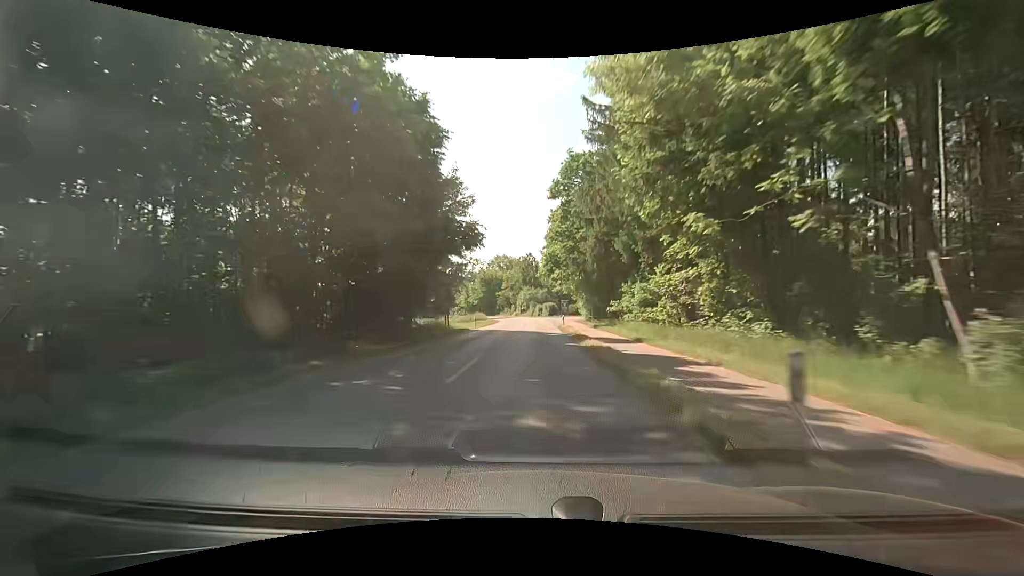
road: tertiary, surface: asphalt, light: Day
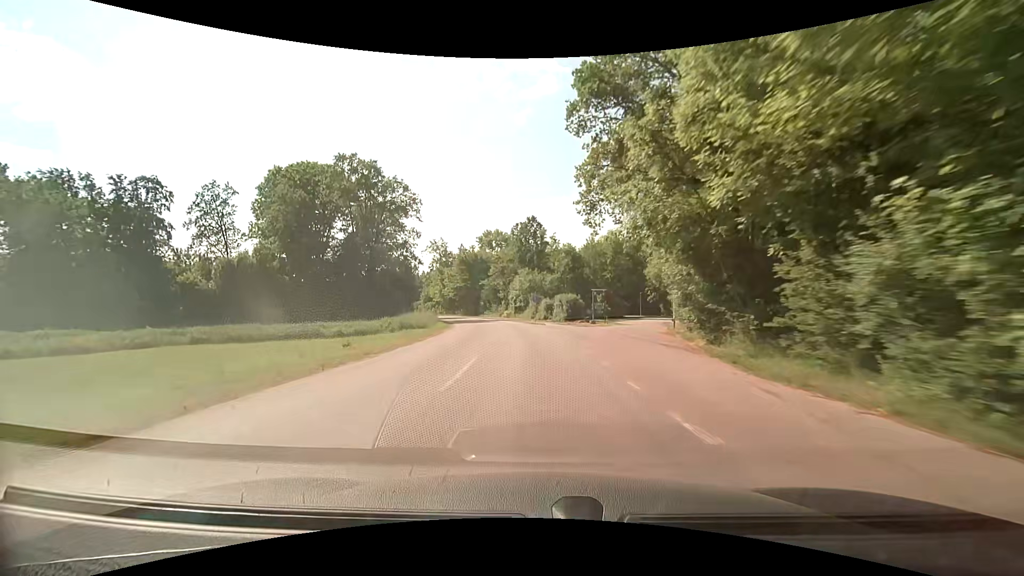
(-0.2, +50.3) m; 0°
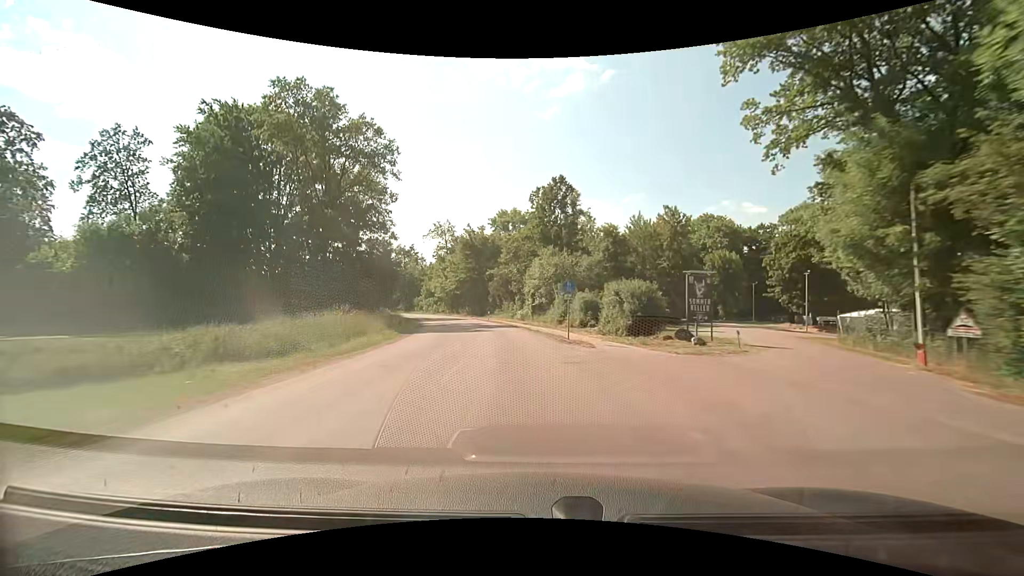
(-0.5, +24.5) m; -3°
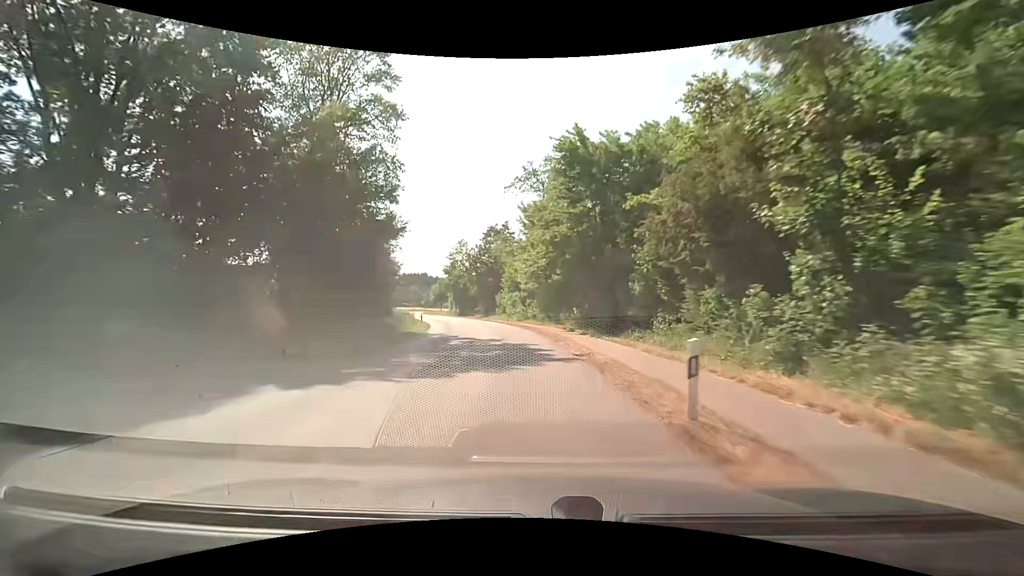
(-5.3, +46.7) m; -14°
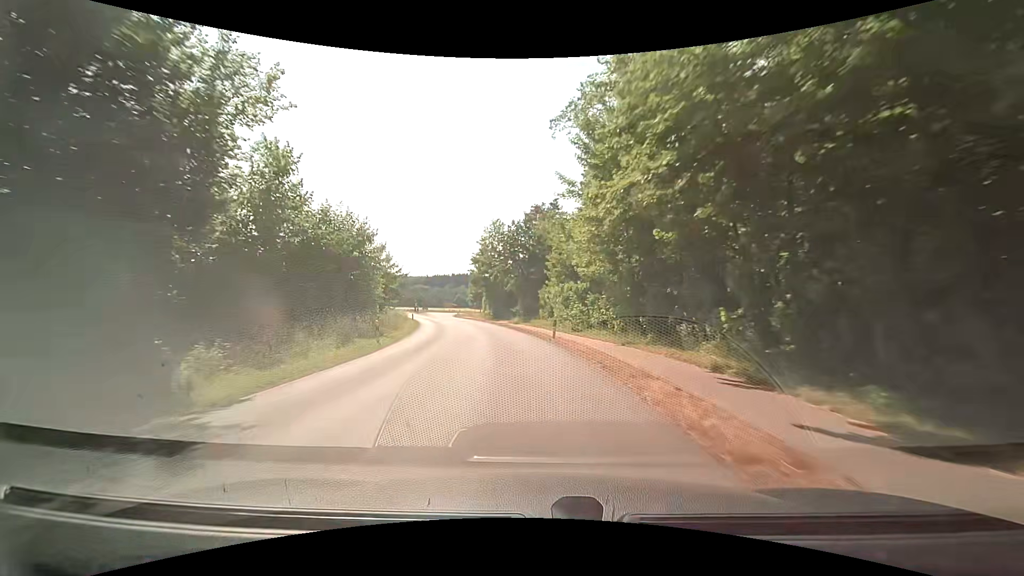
(-1.1, +23.0) m; -5°
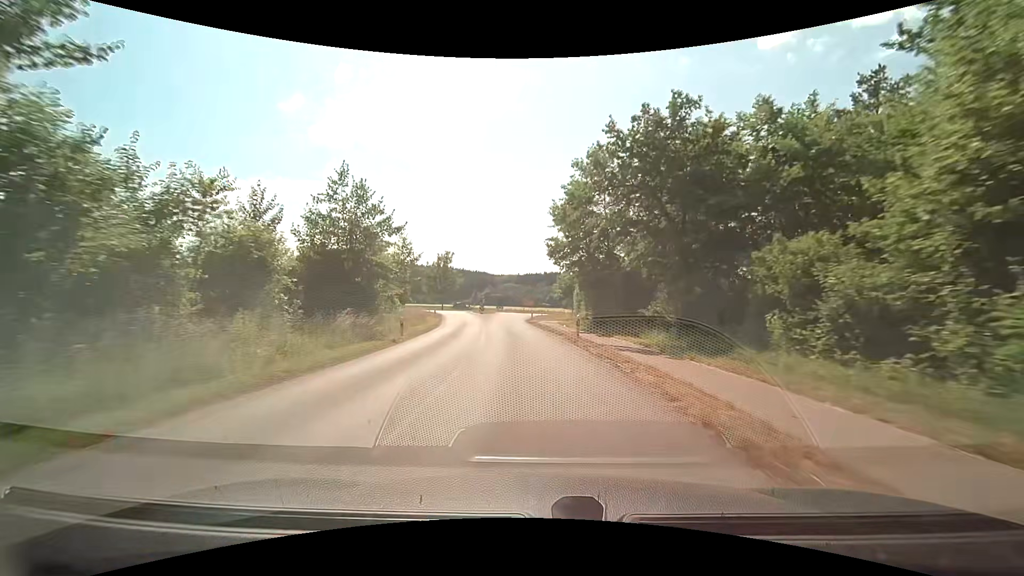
(-3.4, +32.7) m; -11°
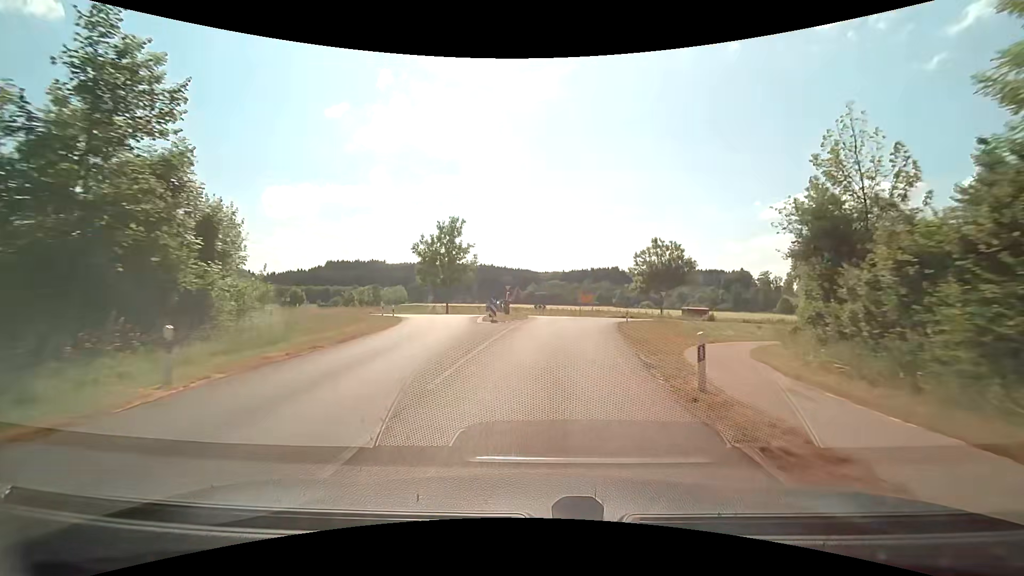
(-2.3, +39.0) m; -5°
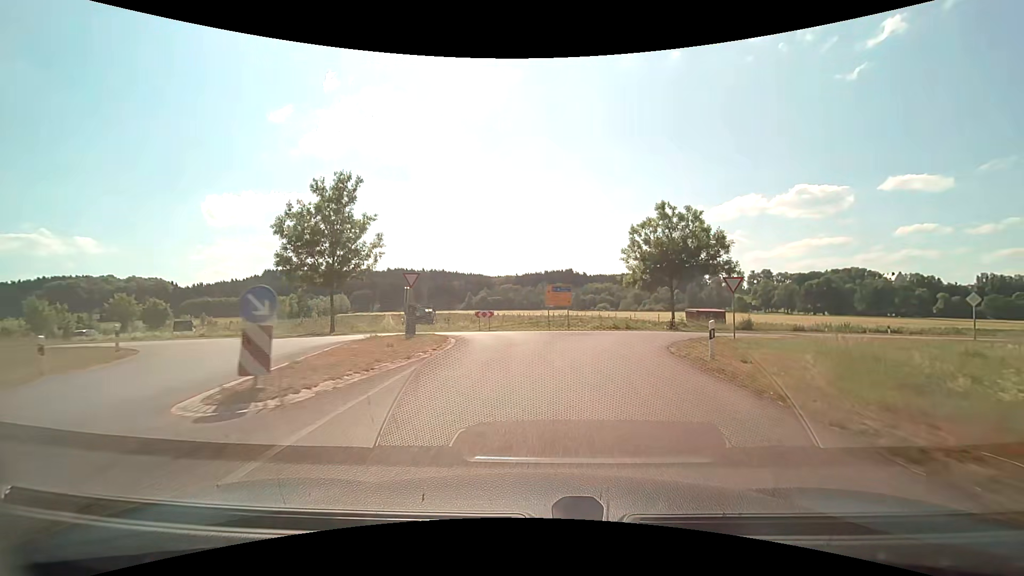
(+0.7, +23.0) m; +5°
(+1, +10) (+3, +20) (+9, +28) (+18, +32) (+28, +34) (+38, +36) (+48, +37) (+57, +39) (+67, +40) (+77, +42) m
